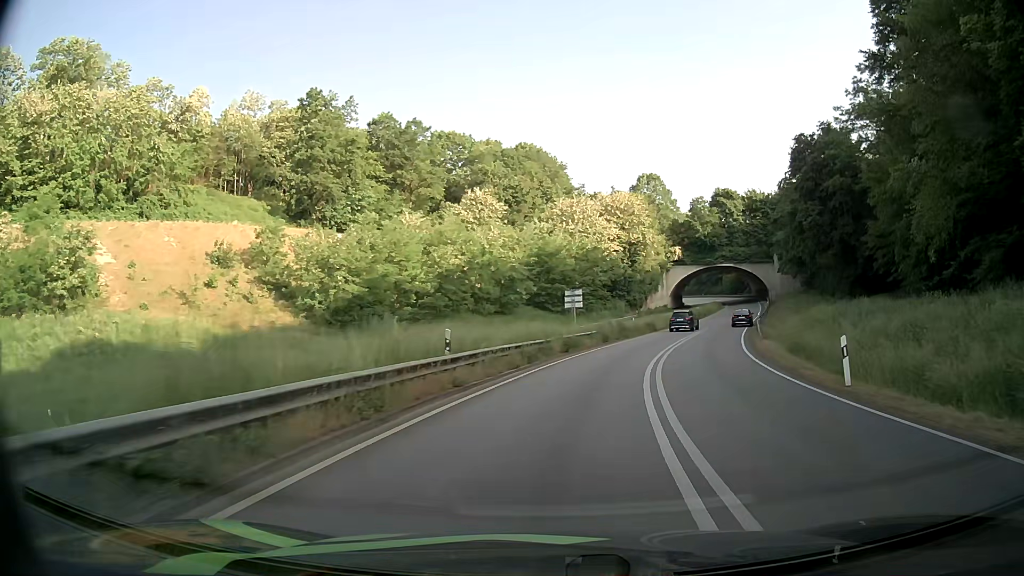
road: primary_link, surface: asphalt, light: Day
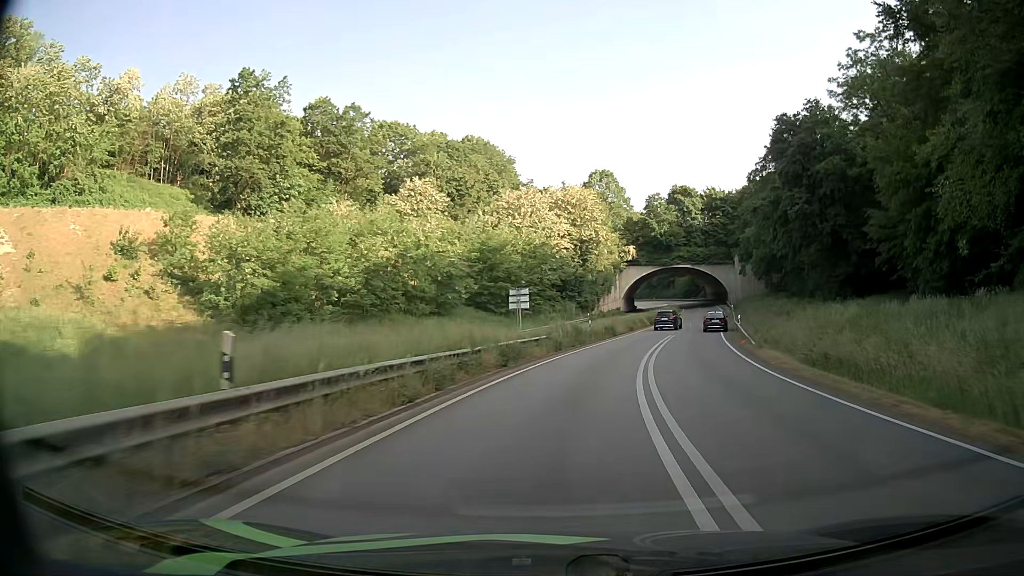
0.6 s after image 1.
(+0.3, +8.4) m; +4°
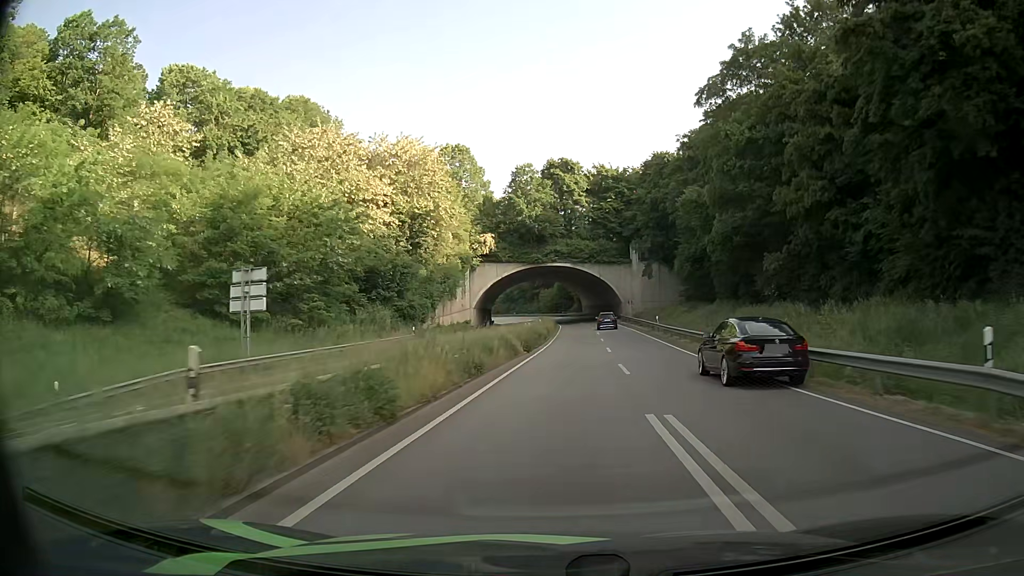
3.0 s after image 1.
(+4.4, +35.9) m; +13°
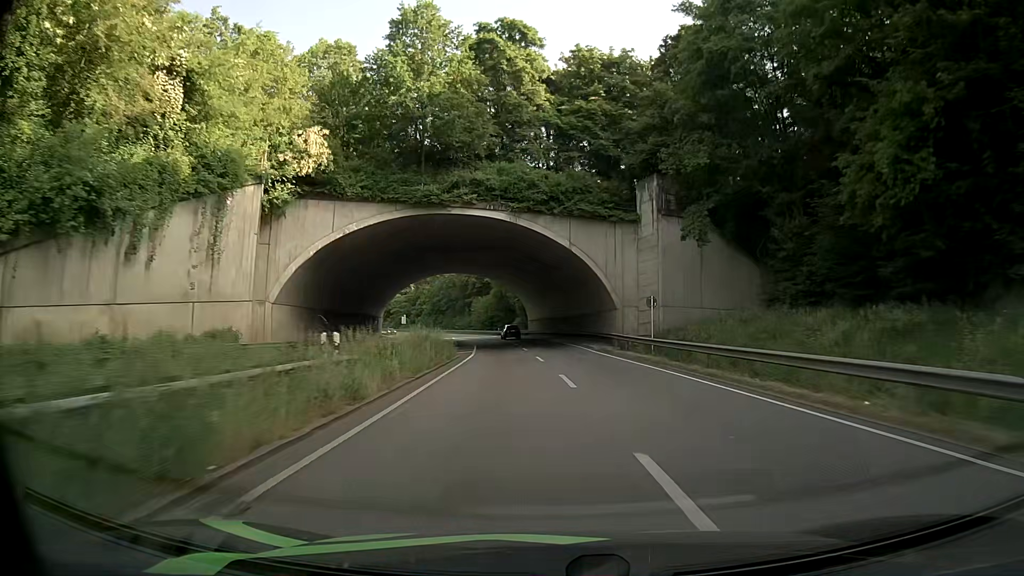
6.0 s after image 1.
(+2.1, +52.0) m; +4°
(0, +10) (0, +20) (0, +30) (-1, +40) (-1, +50) (-2, +60) (-3, +70) (-5, +80) (-6, +90) (-8, +99) m
